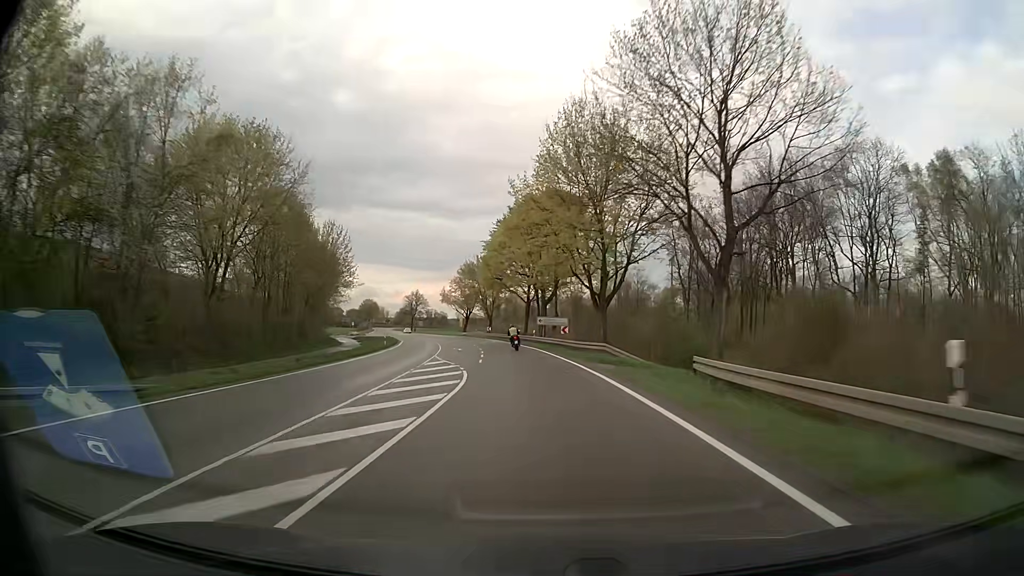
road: secondary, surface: asphalt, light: Day
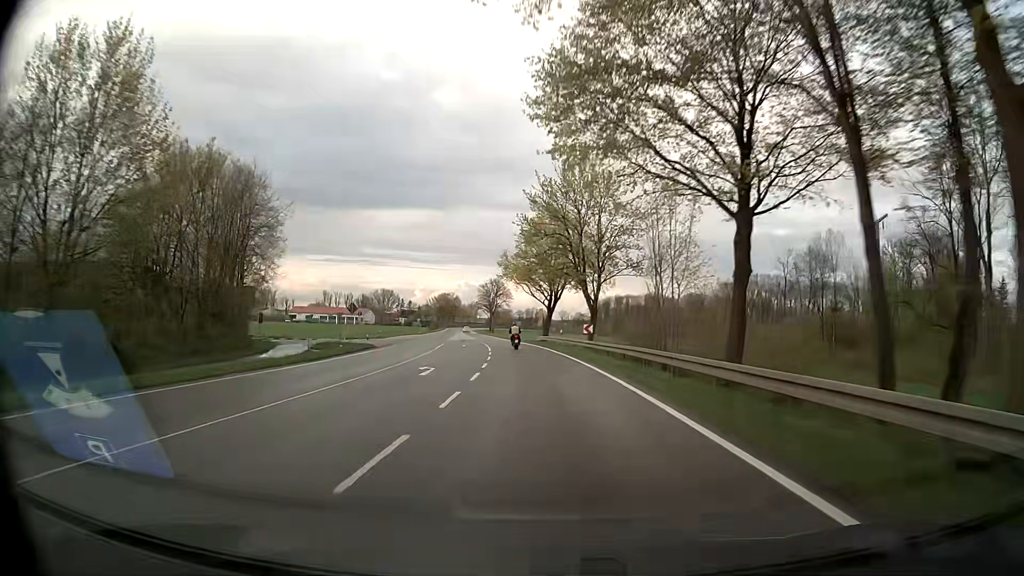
(-4.6, +59.1) m; -9°
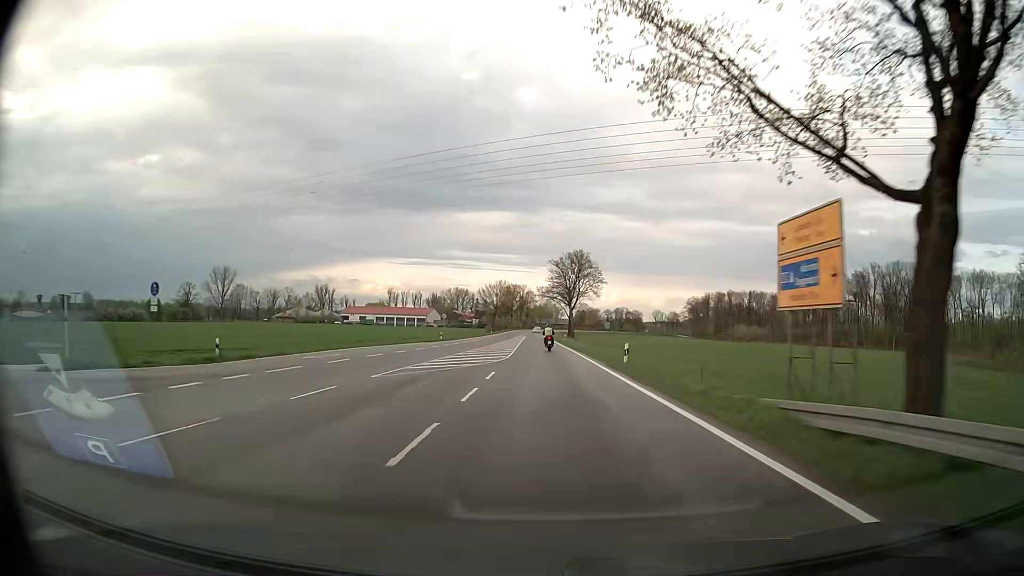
(-3.8, +58.5) m; -7°
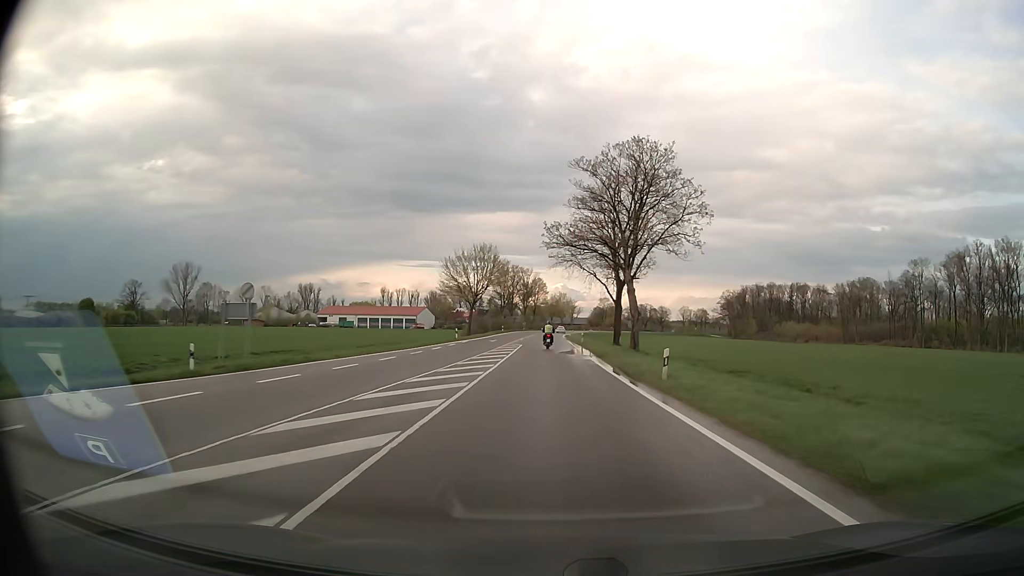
(-1.0, +58.1) m; -1°
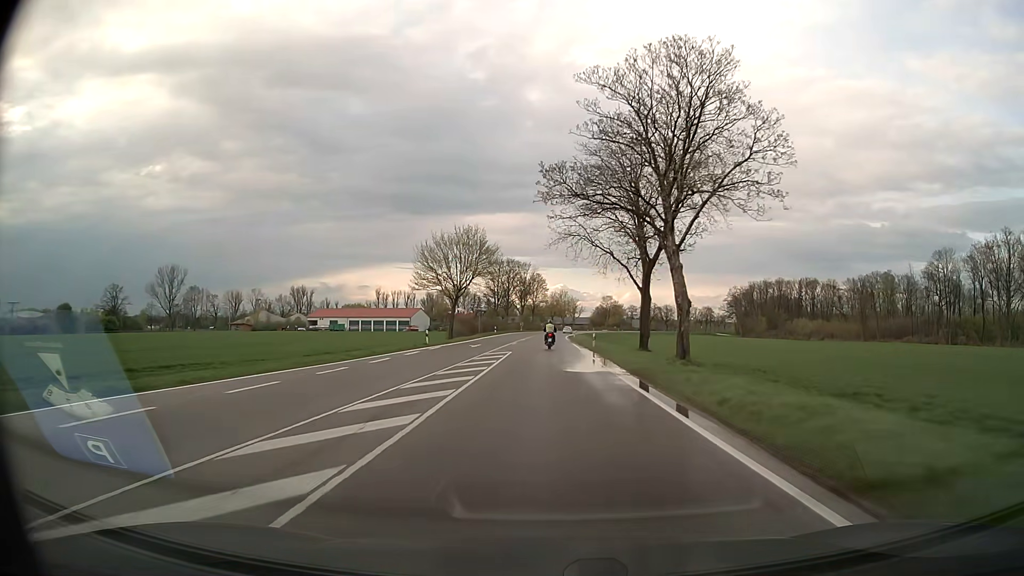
(0.0, +14.4) m; 0°
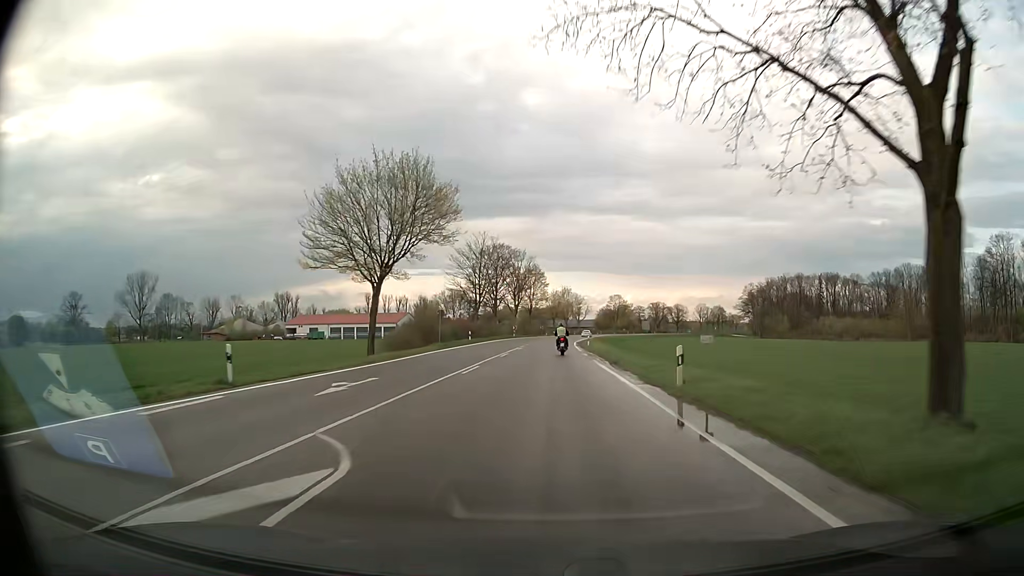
(0.0, +28.3) m; 0°
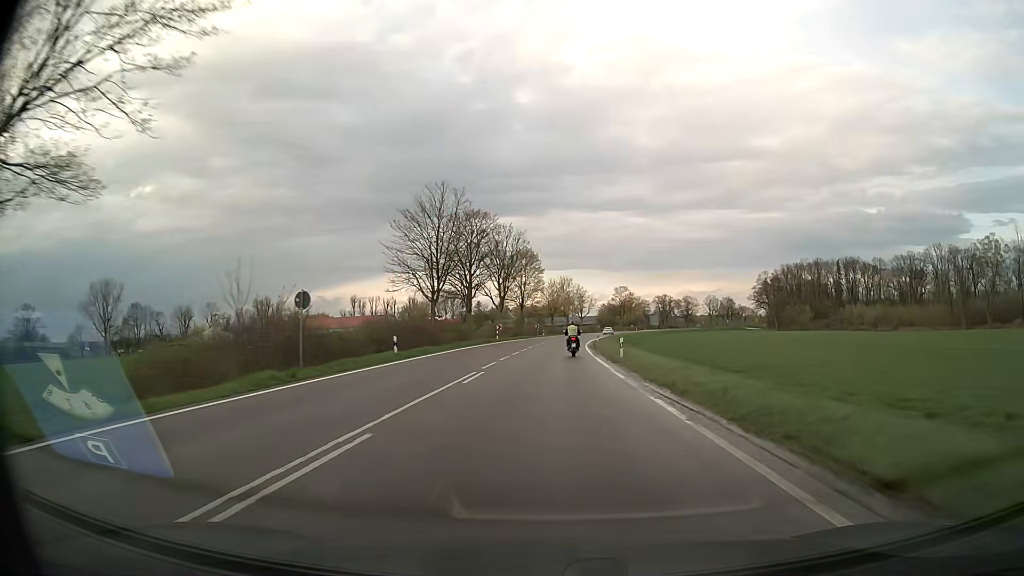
(+0.1, +27.2) m; 0°
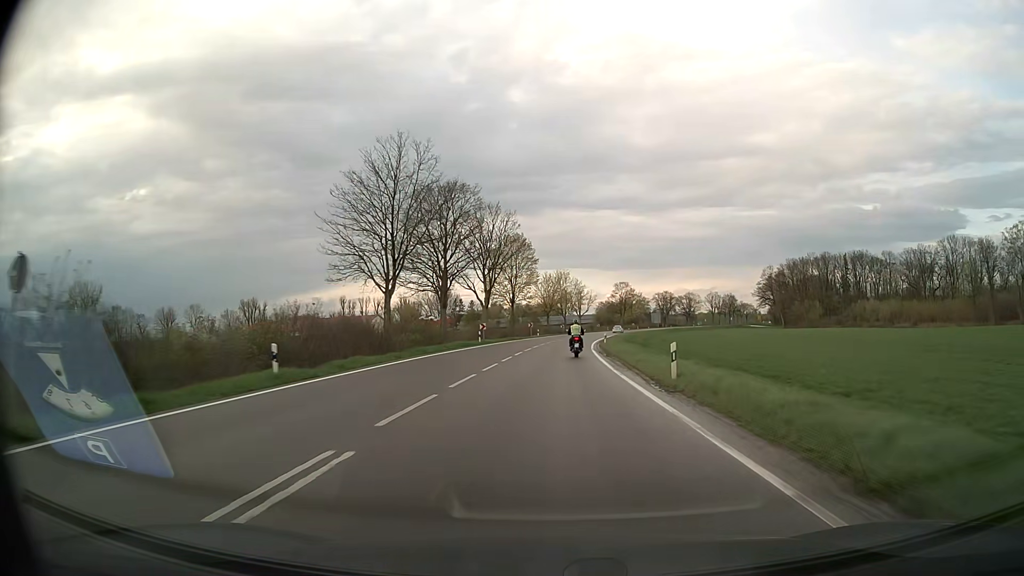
(0.0, +13.2) m; 0°
(0, +10) (0, +20) (0, +30) (+1, +40) (+1, +50) (+2, +60) (+3, +70) (+4, +80) (+6, +90) (+7, +100) m
